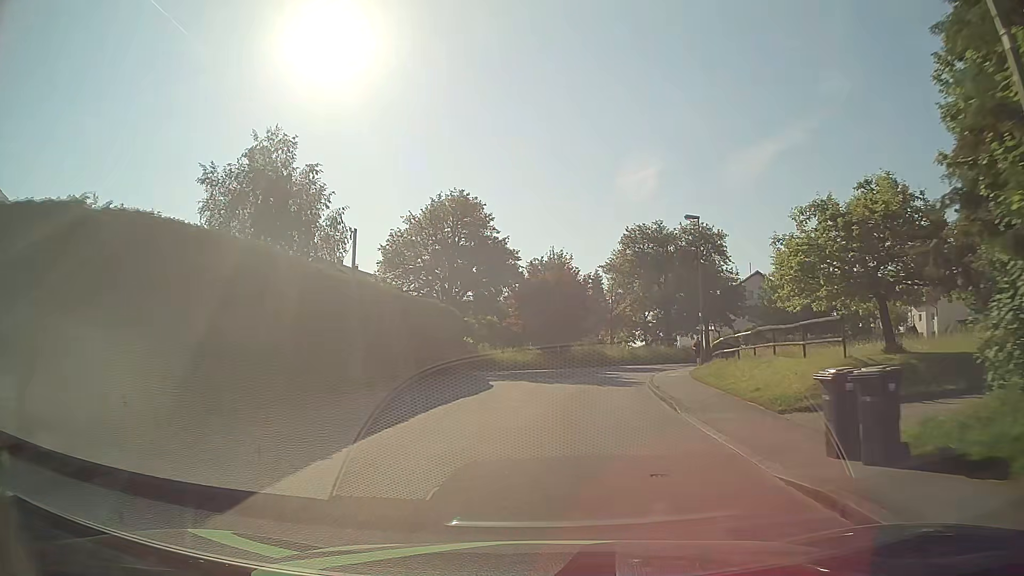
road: unclassified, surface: asphalt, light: Day
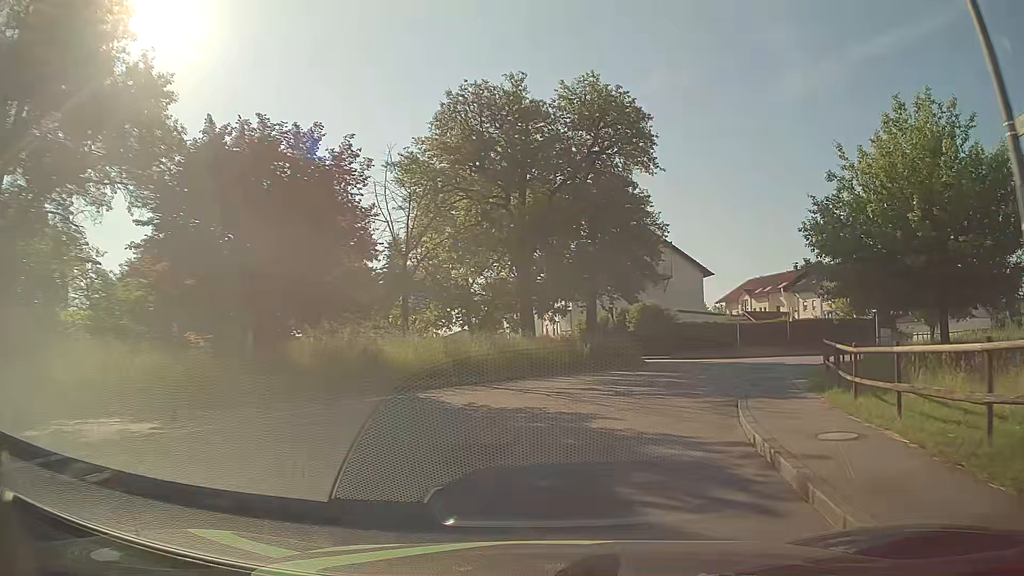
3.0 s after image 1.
(+3.5, +30.8) m; +16°
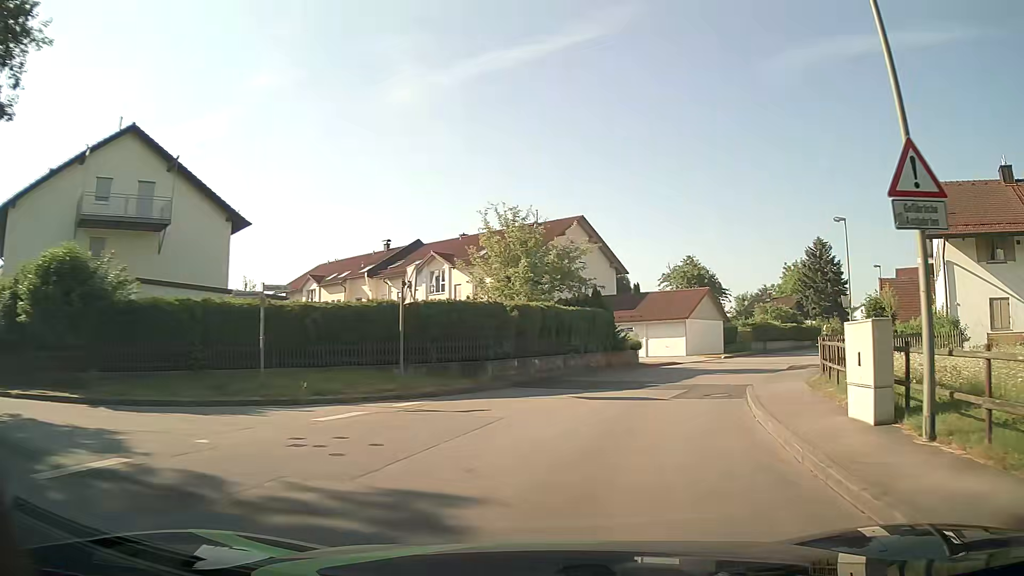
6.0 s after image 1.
(+8.9, +26.9) m; +37°
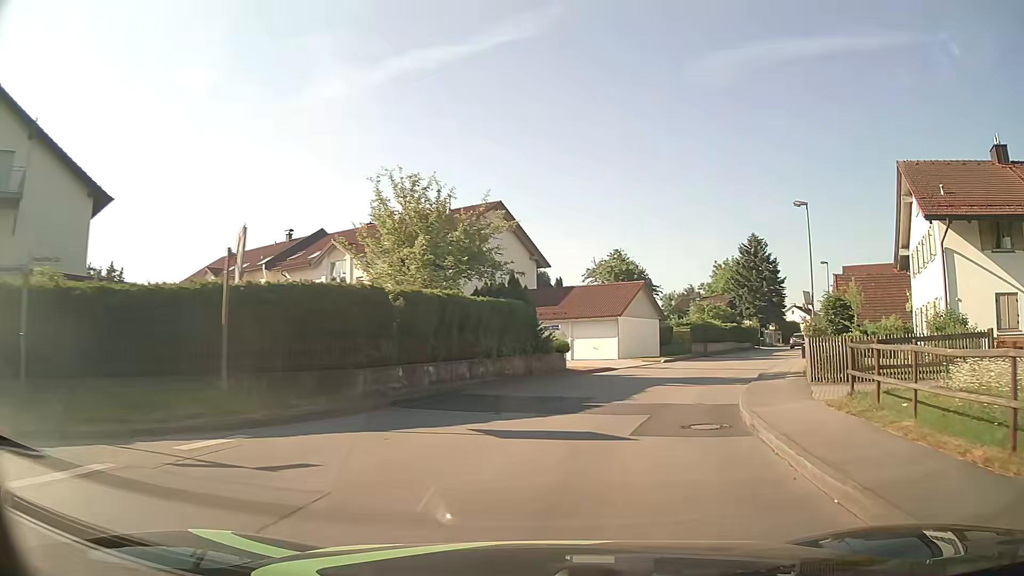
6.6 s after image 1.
(+0.3, +5.9) m; +6°
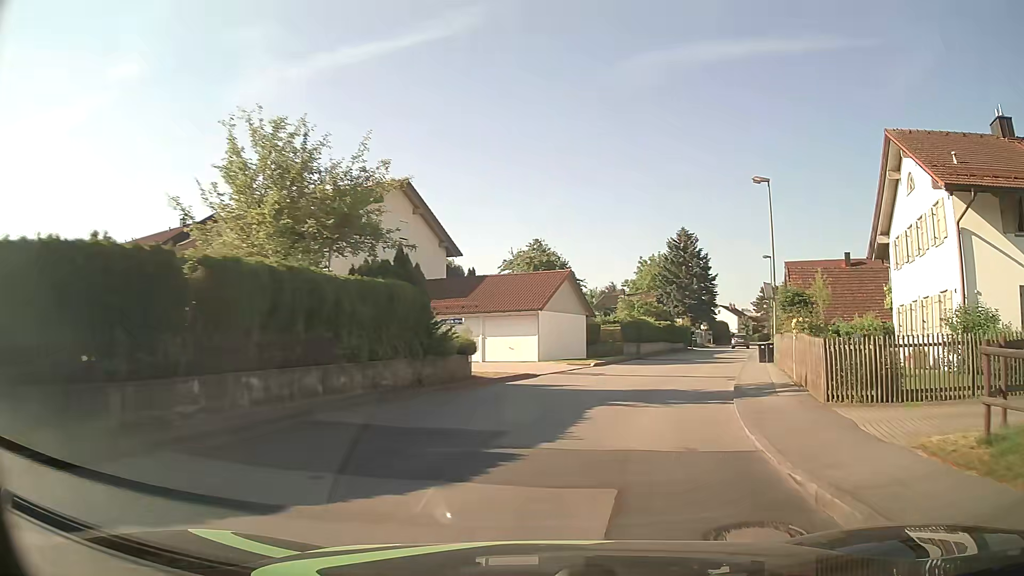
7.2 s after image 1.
(+0.5, +6.0) m; +8°
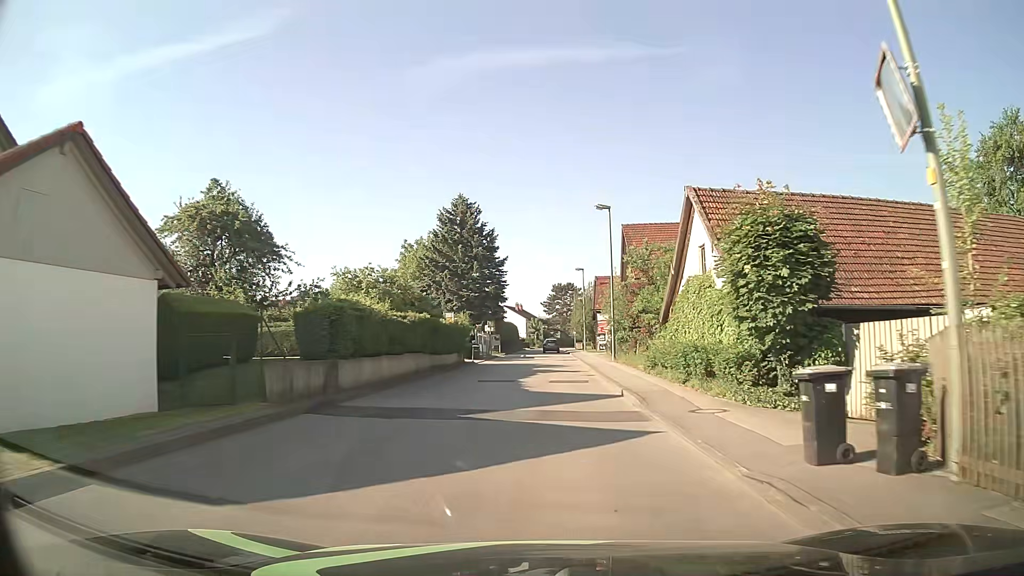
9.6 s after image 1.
(+5.5, +24.7) m; +19°
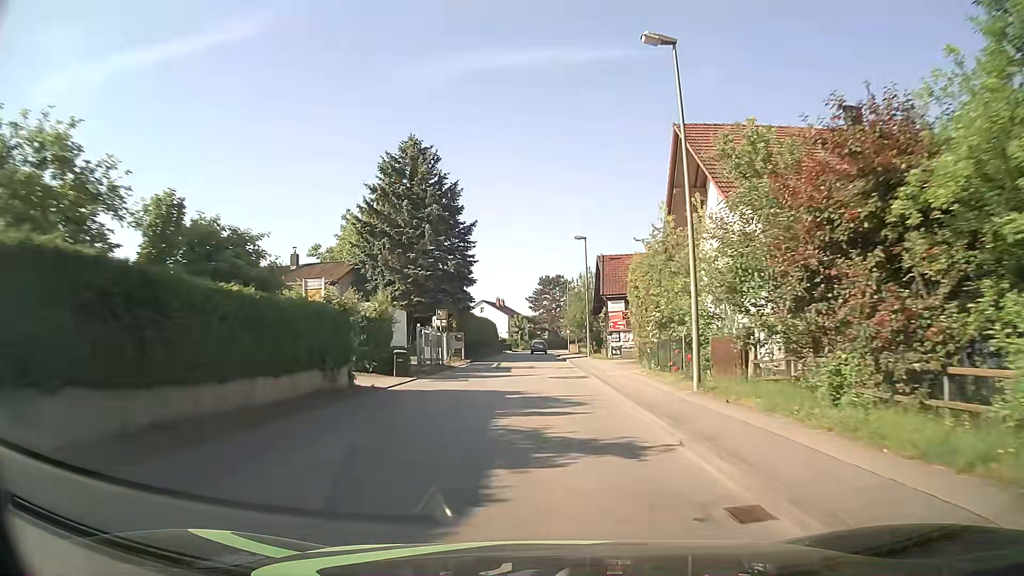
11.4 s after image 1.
(+0.3, +20.8) m; 0°
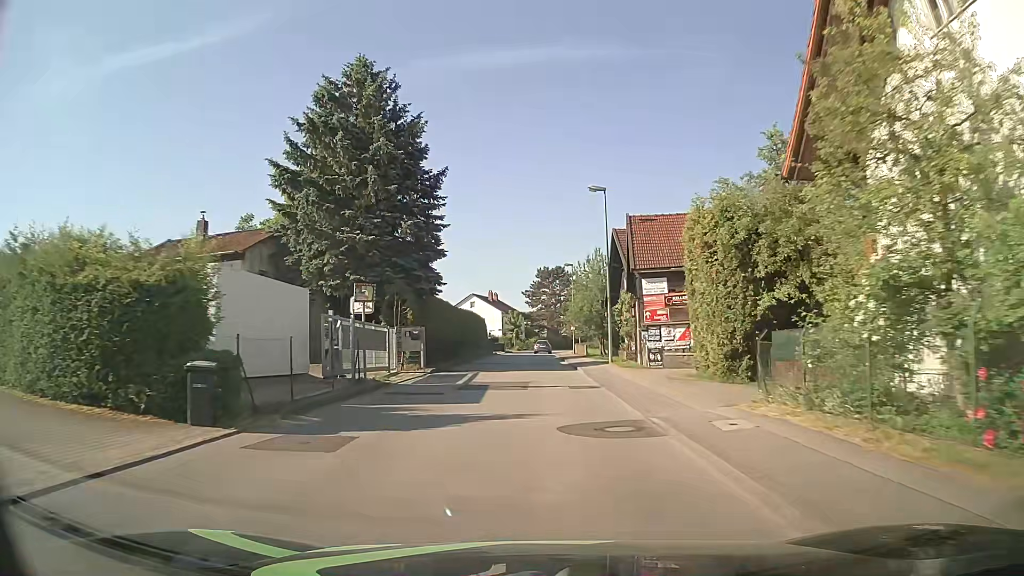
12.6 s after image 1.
(+0.3, +14.7) m; +1°
(0, +10) (0, +20) (0, +30) (0, +40) (0, +50) (0, +60) (0, +70) (+1, +80) (+2, +90) (+4, +100) m
